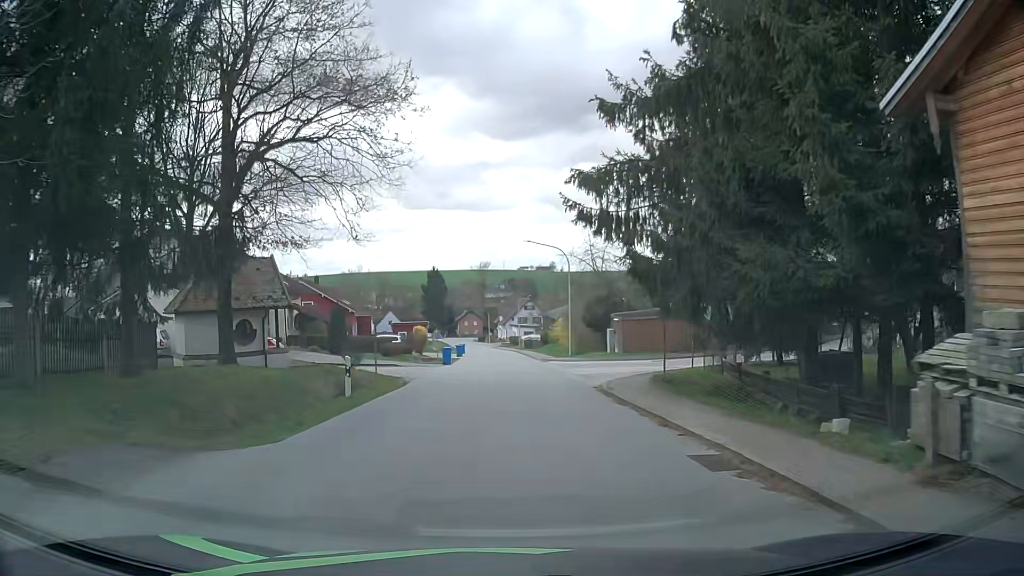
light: Day
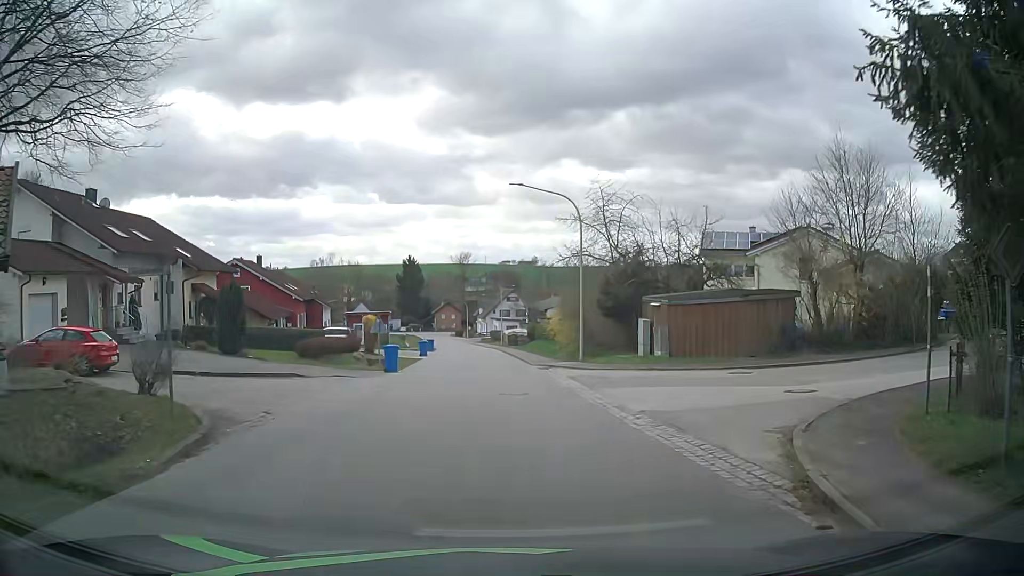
(+0.1, +14.5) m; +2°
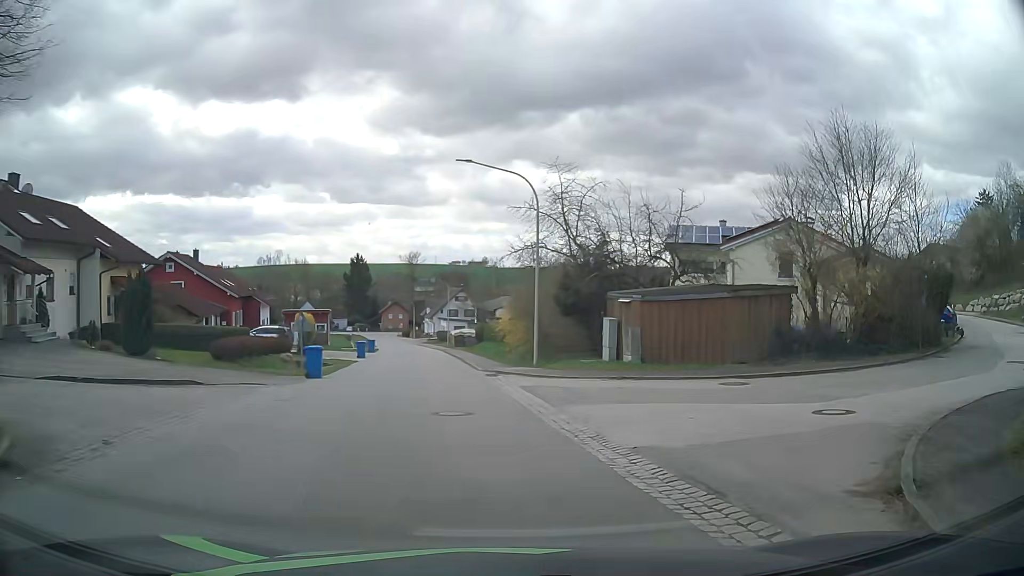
(+0.1, +3.8) m; +5°
